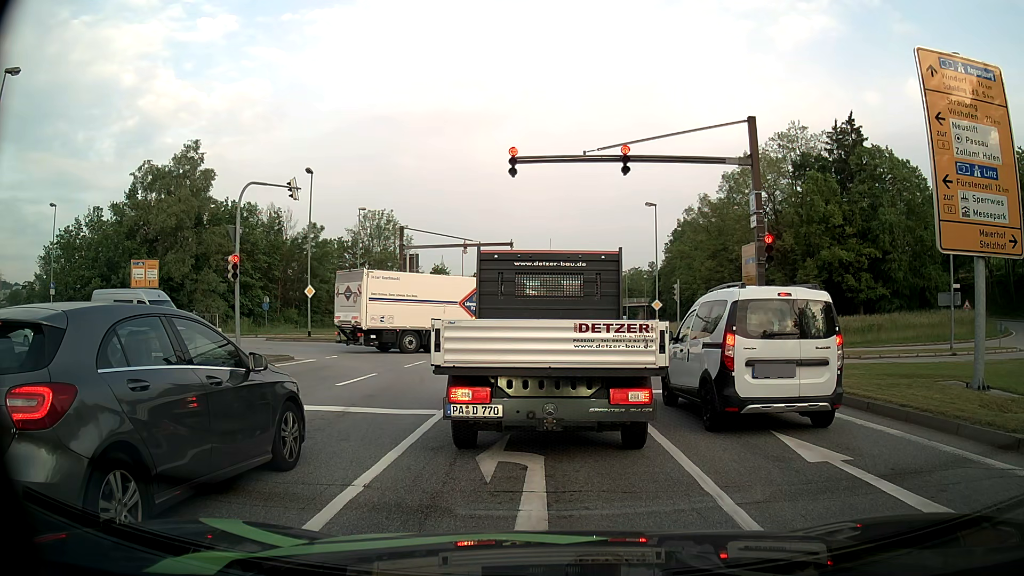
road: primary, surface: asphalt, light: Day
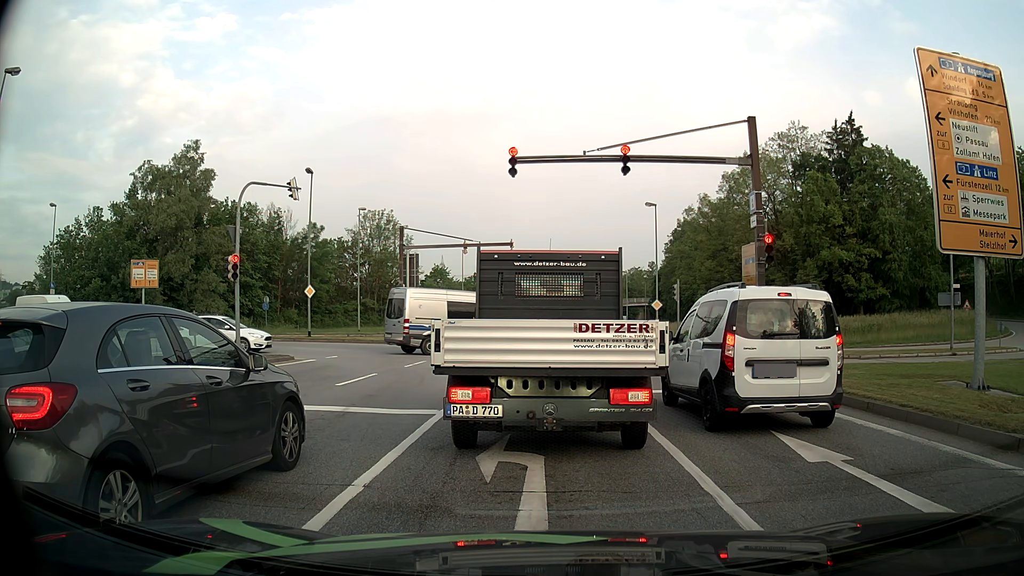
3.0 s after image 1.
(0.0, 0.0) m; 0°
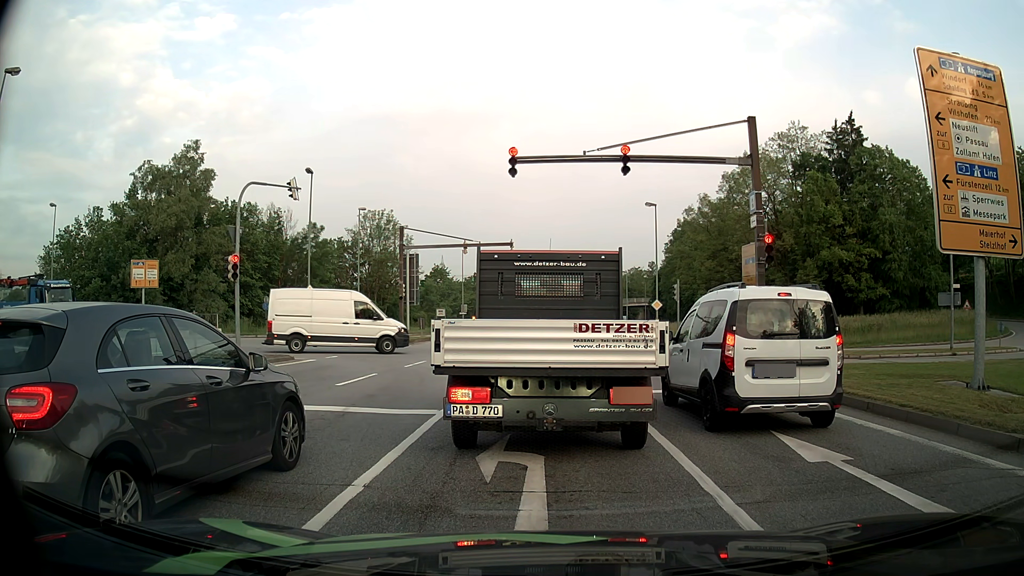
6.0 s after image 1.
(0.0, 0.0) m; 0°
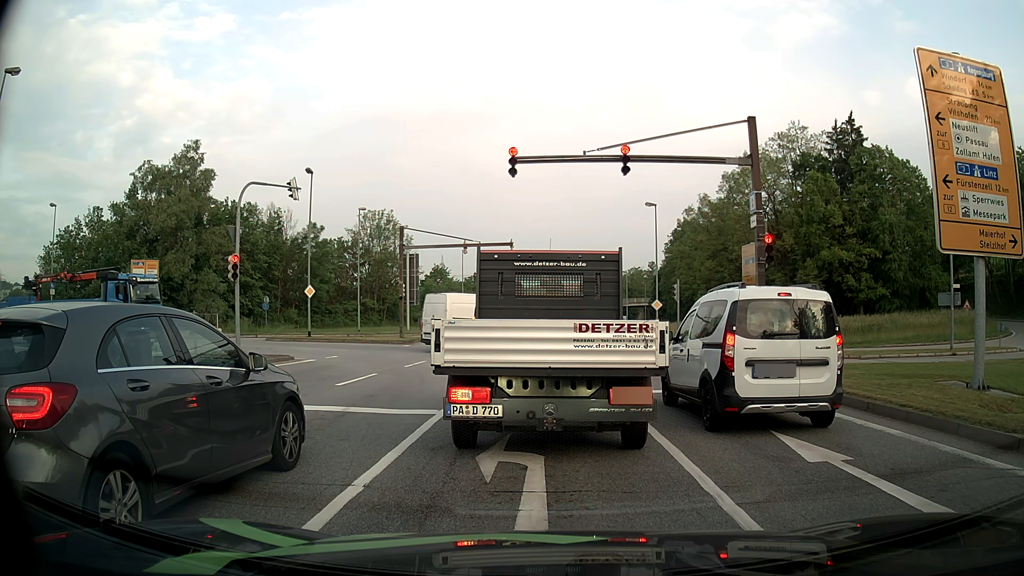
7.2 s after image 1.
(0.0, 0.0) m; 0°
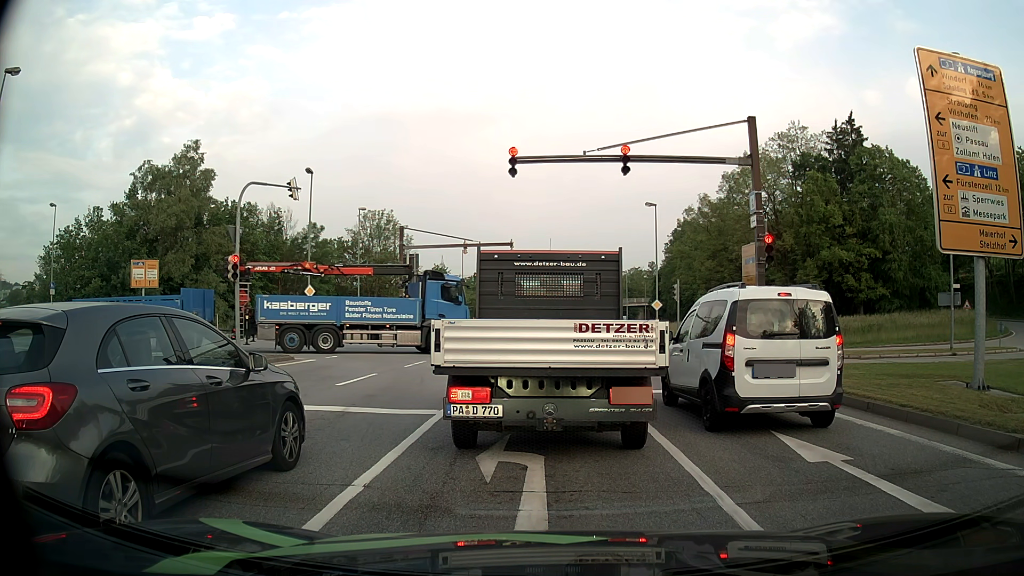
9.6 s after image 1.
(0.0, 0.0) m; 0°
